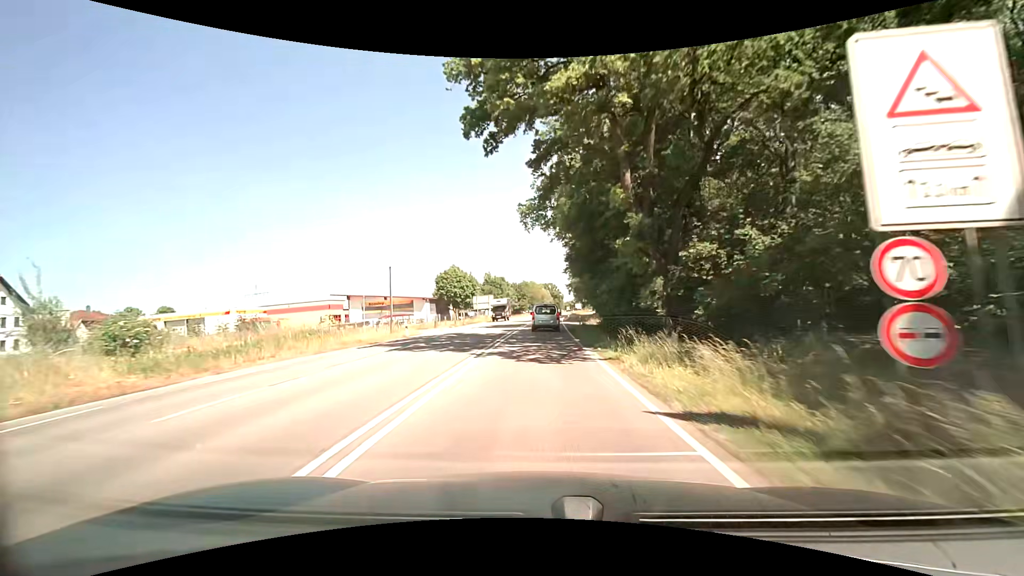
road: secondary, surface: asphalt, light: Day
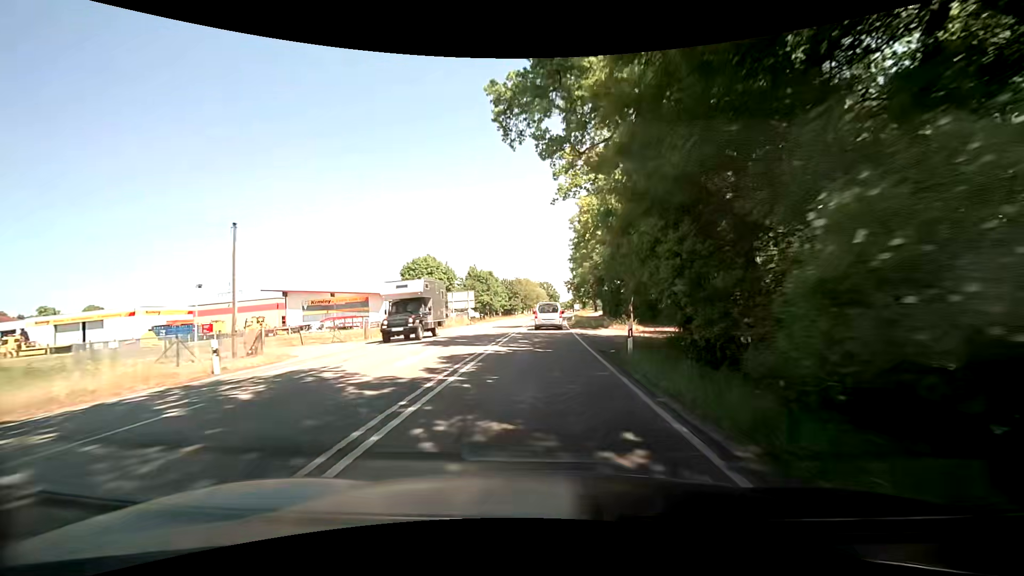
(0.0, +20.0) m; 0°
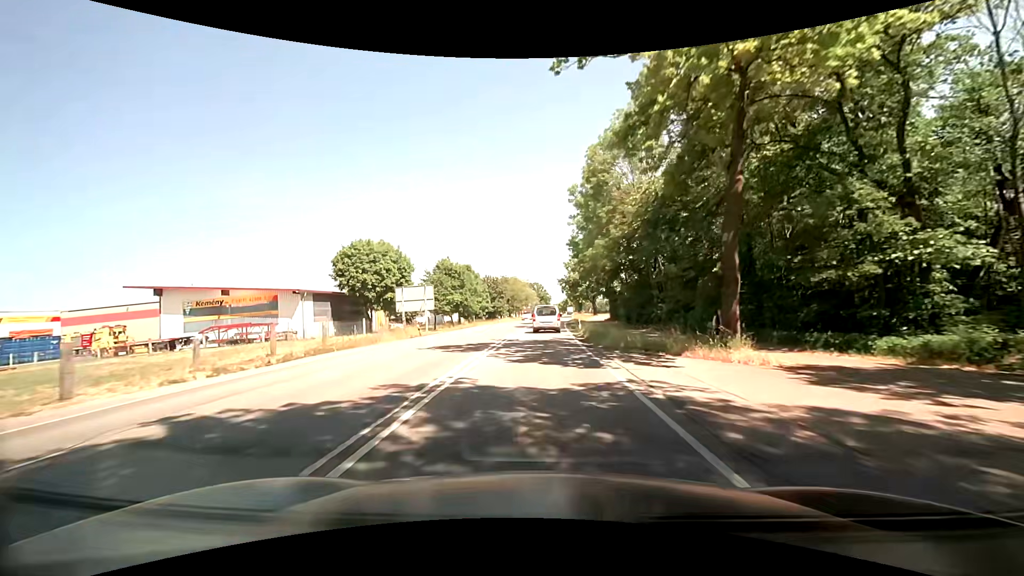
(+0.2, +20.3) m; +1°
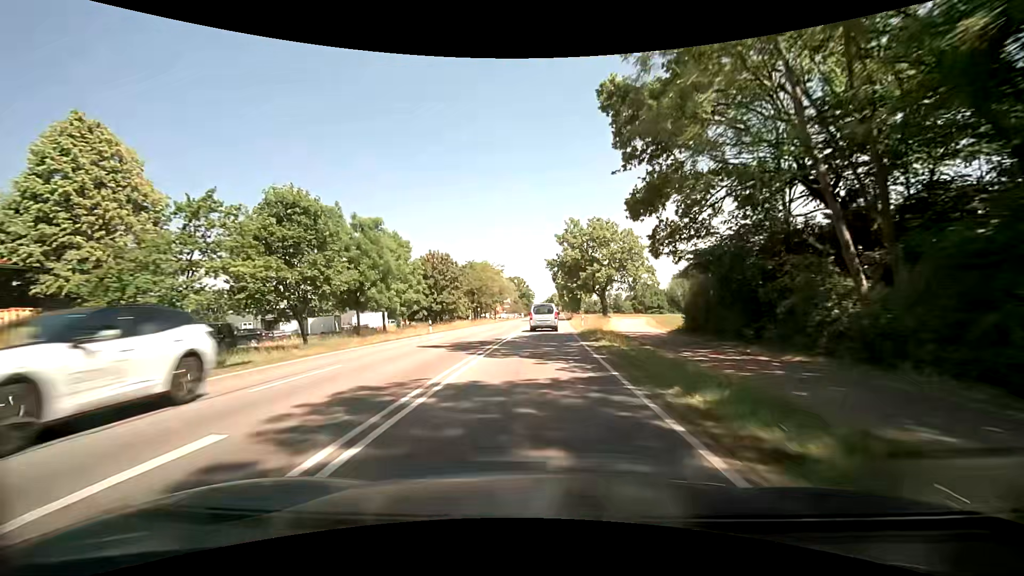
(+1.0, +41.2) m; +2°
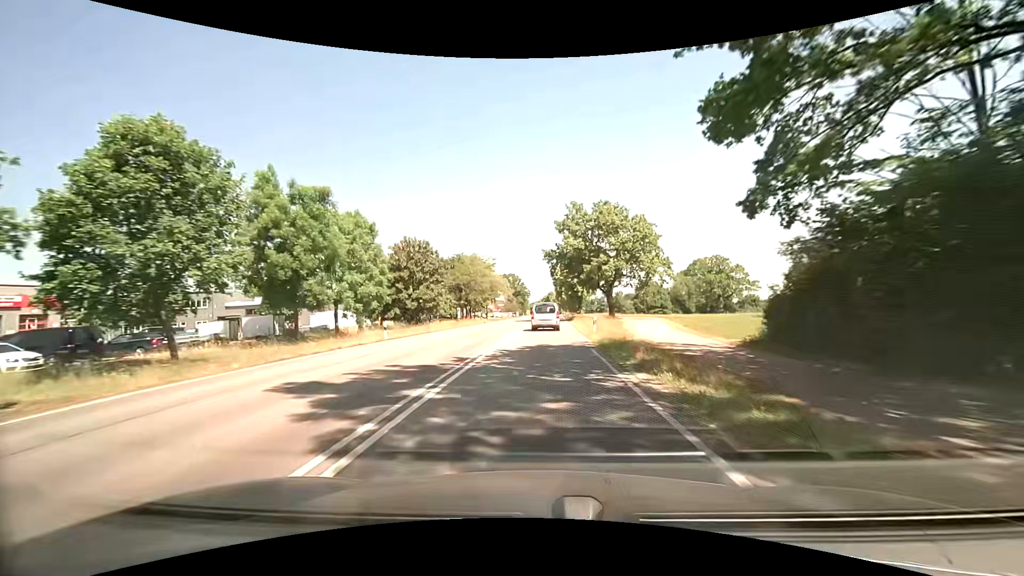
(+0.1, +10.4) m; +1°
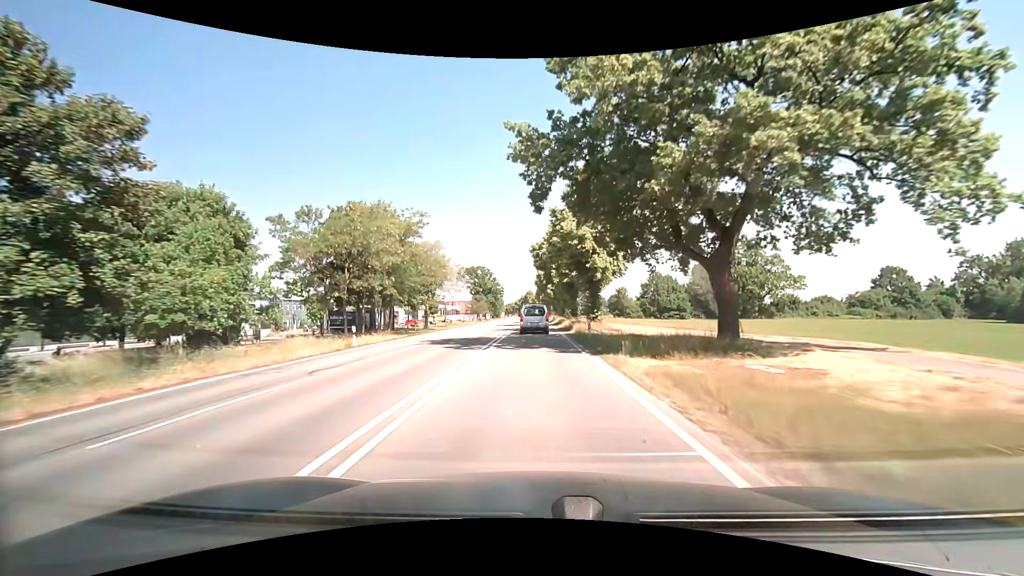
(+0.8, +42.1) m; +2°
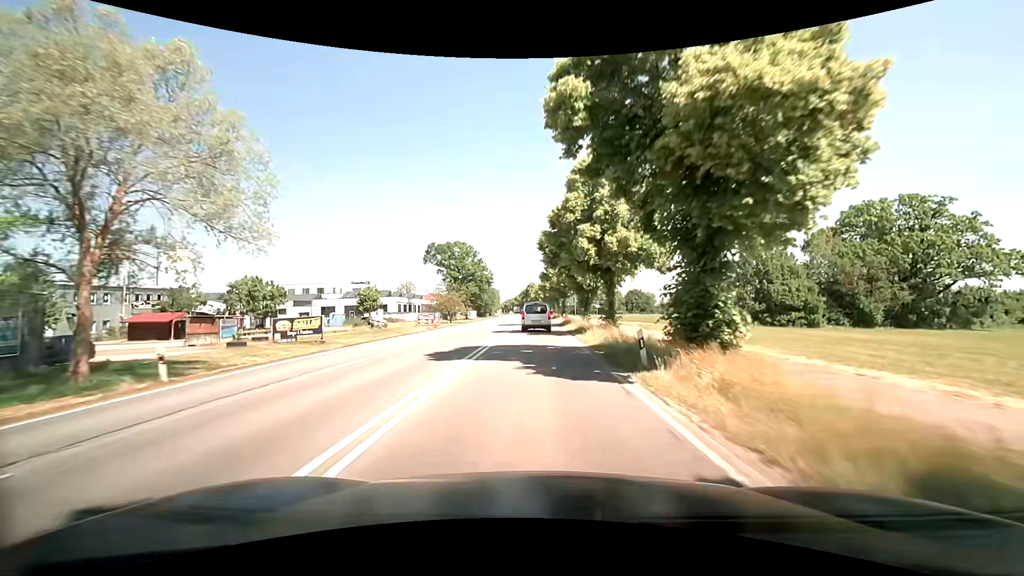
(-0.2, +53.1) m; 0°
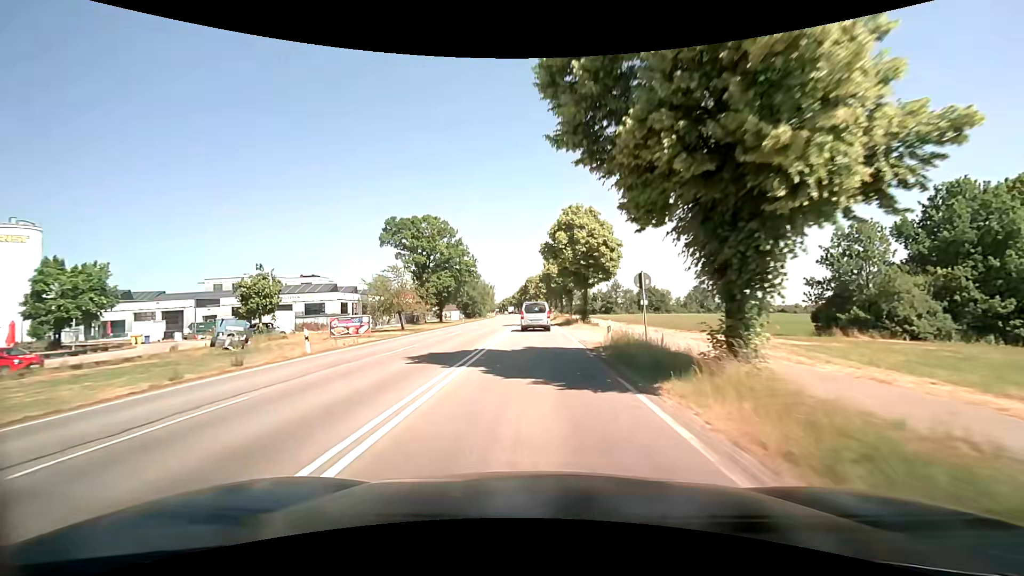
(0.0, +31.9) m; 0°
(0, +10) (0, +20) (0, +30) (0, +40) (0, +50) (0, +60) (-1, +70) (-1, +80) (-1, +90) (-2, +100) m
